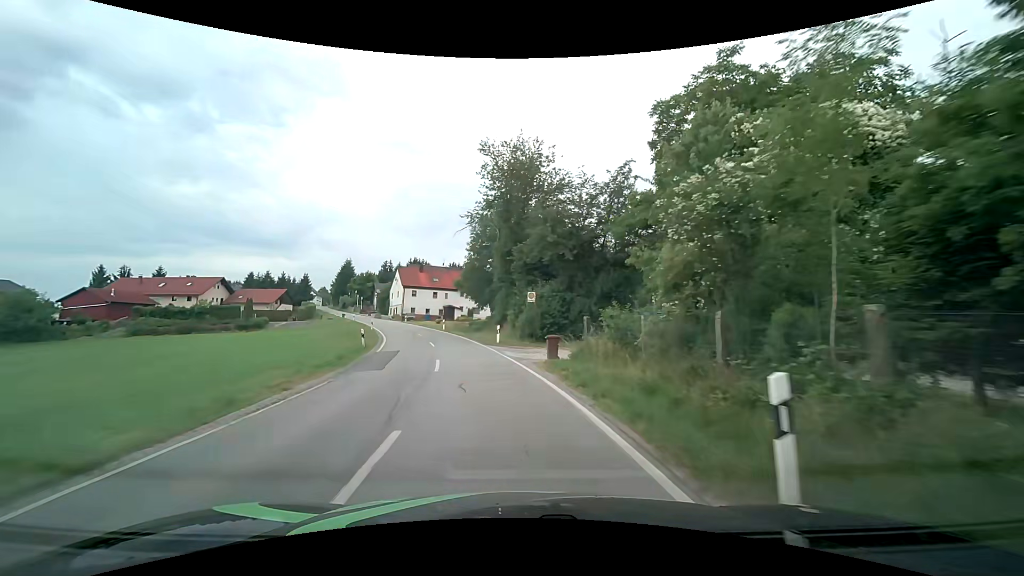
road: secondary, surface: asphalt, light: Day
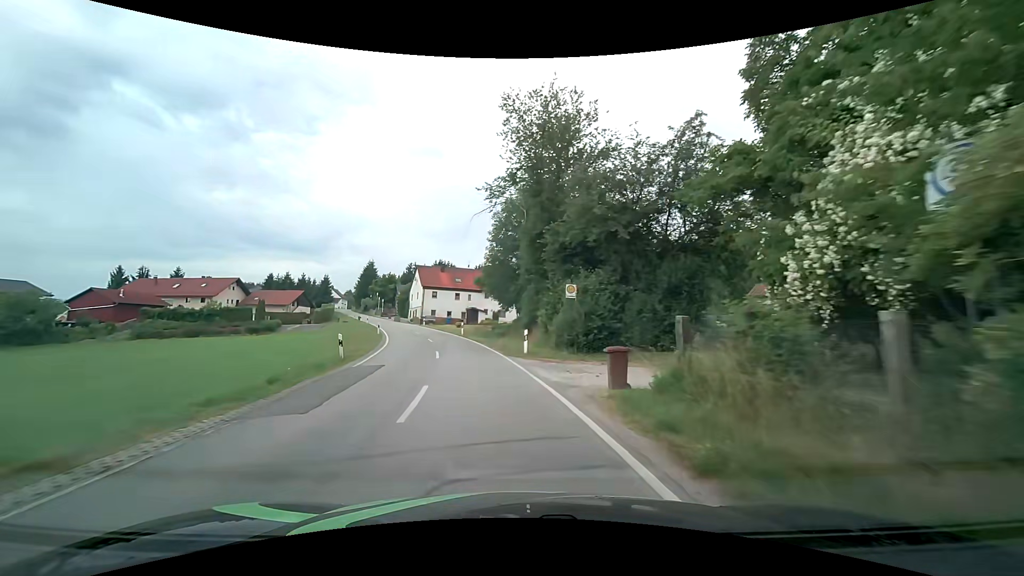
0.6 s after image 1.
(-0.2, +7.3) m; -3°
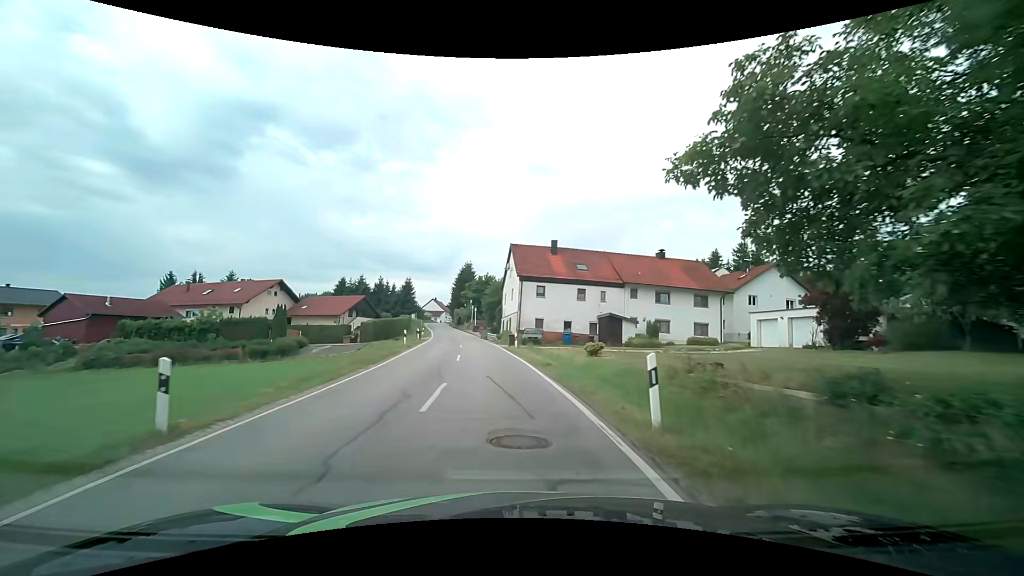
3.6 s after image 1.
(-4.6, +34.6) m; -14°
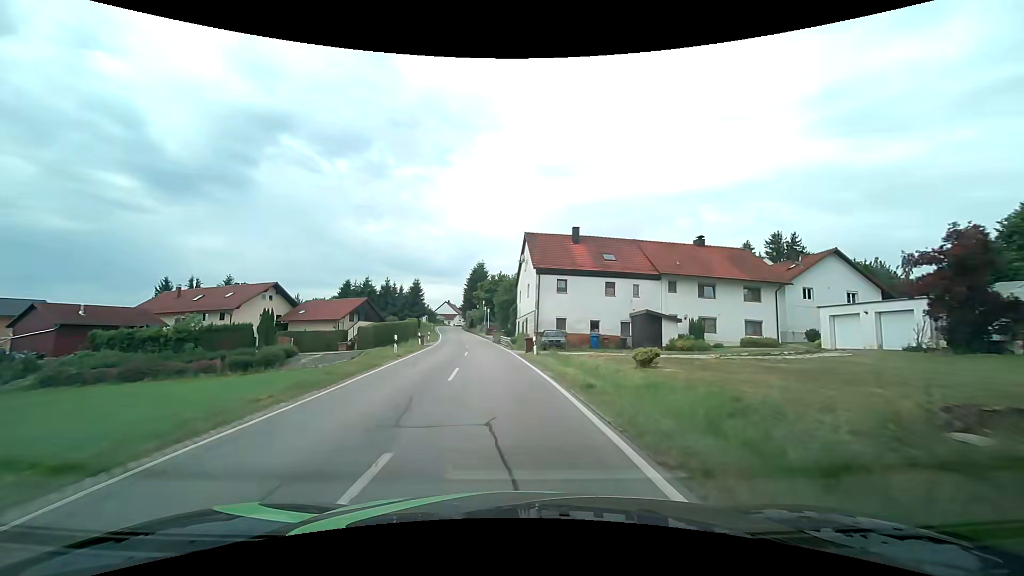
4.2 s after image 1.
(0.0, +6.7) m; -2°
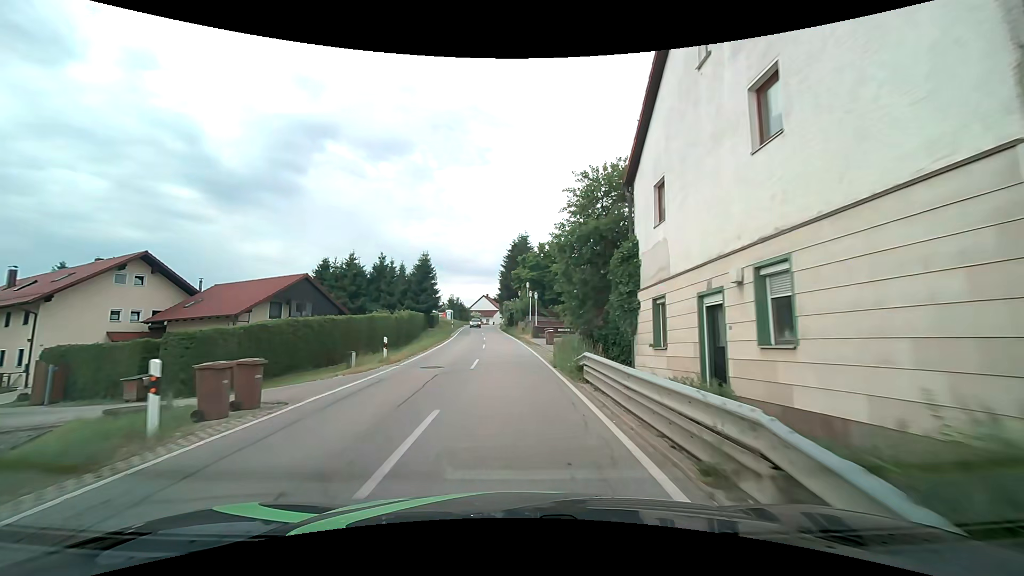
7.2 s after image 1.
(-1.8, +32.7) m; -5°
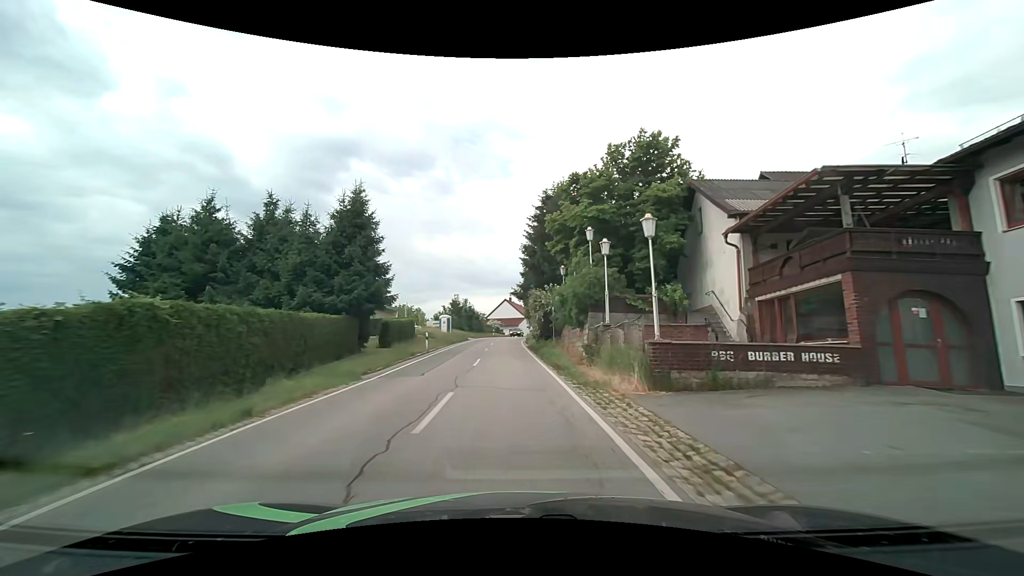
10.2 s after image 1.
(-0.9, +33.2) m; -3°
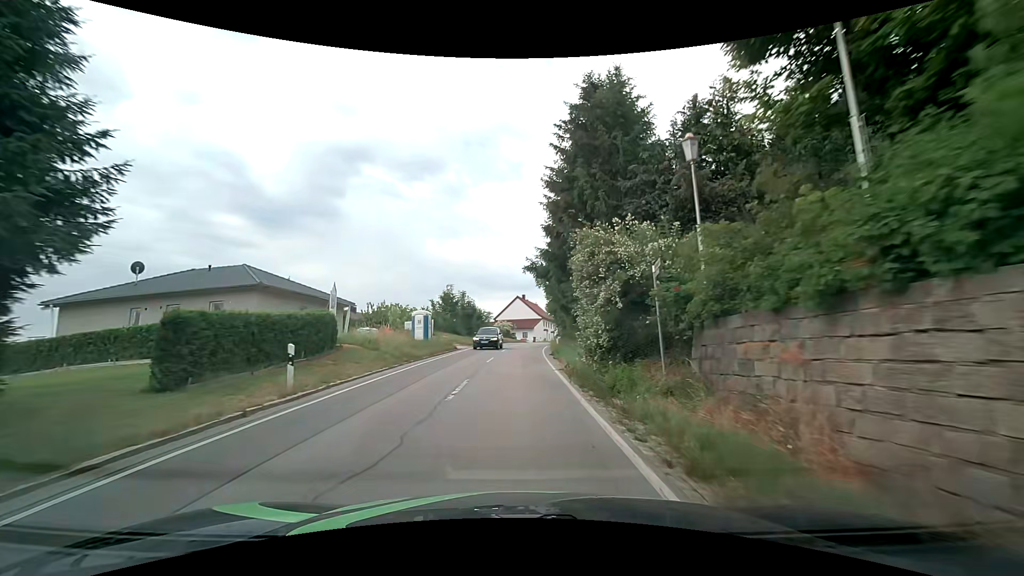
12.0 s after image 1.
(-0.4, +20.8) m; -2°
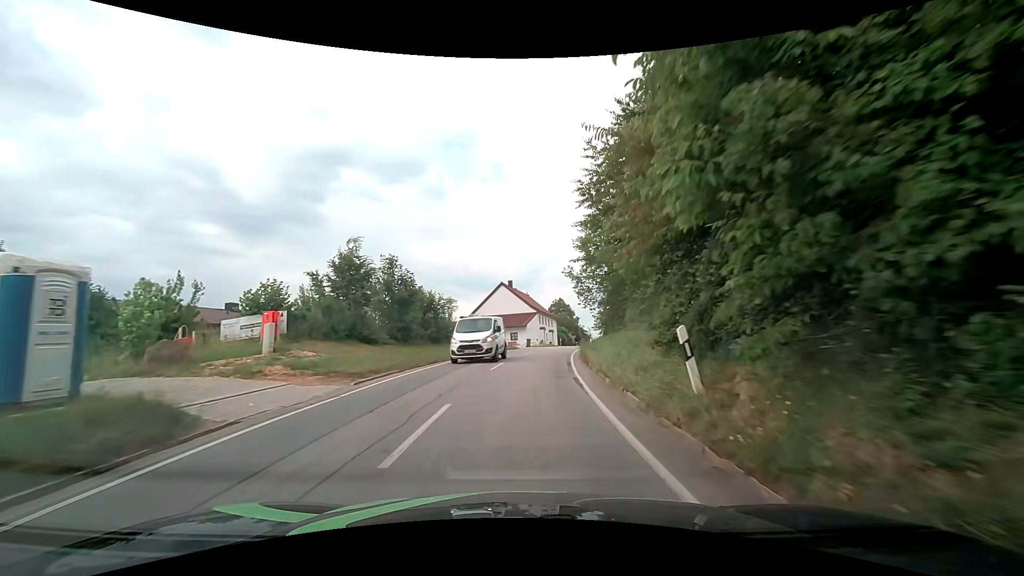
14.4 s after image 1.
(+0.2, +28.4) m; +1°
(0, +10) (+1, +20) (+2, +30) (+4, +40) (+6, +50) (+8, +59) (+10, +69) (+13, +79) (+15, +88) (+17, +98) m
